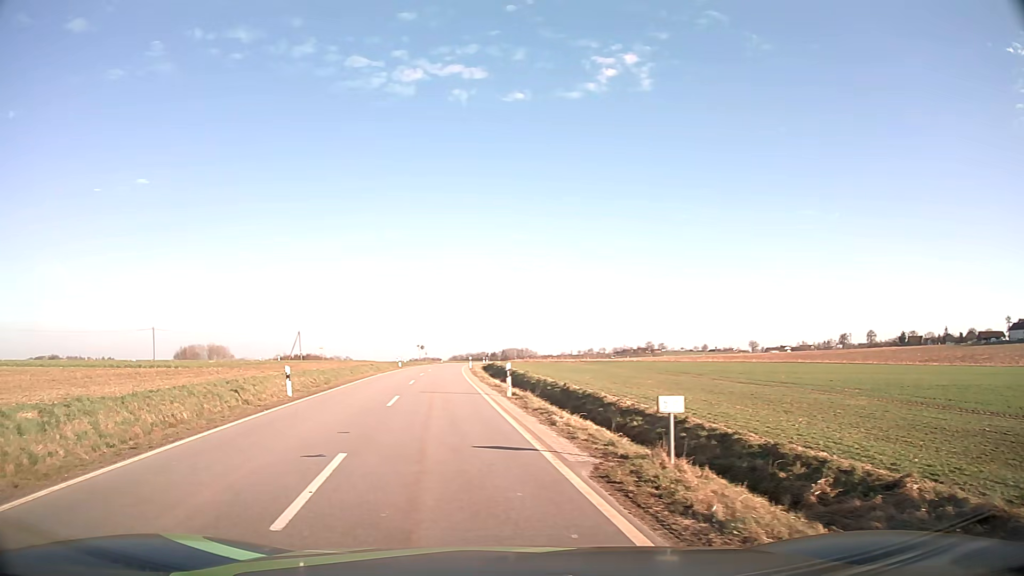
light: Day
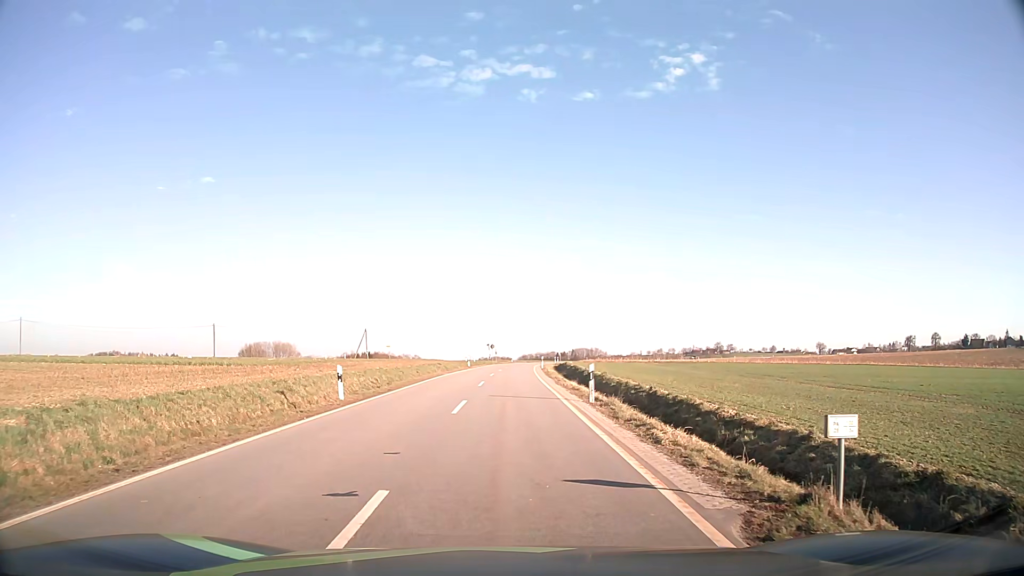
(-0.2, +2.7) m; -7°
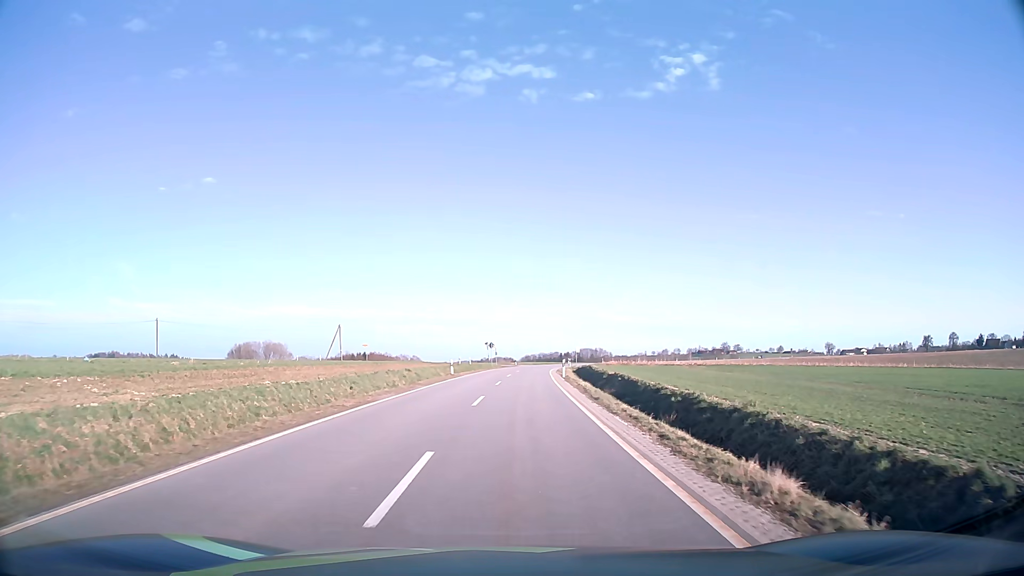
(+0.2, +22.5) m; 0°
(0, +10) (0, +20) (0, +30) (+1, +40) (+1, +50) (+2, +60) (+3, +70) (+4, +80) (+6, +90) (+7, +100) m
